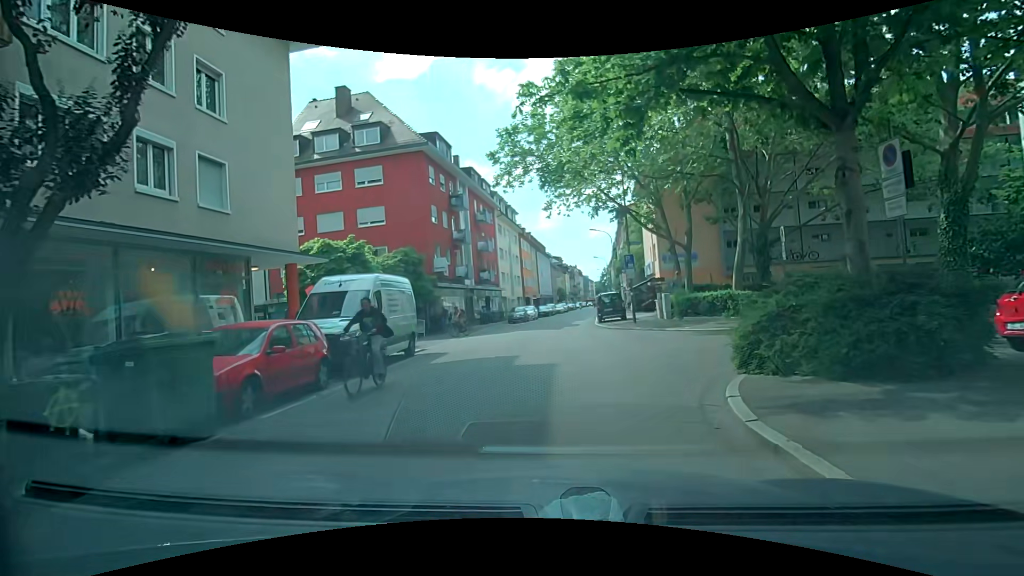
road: residential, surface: asphalt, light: Day
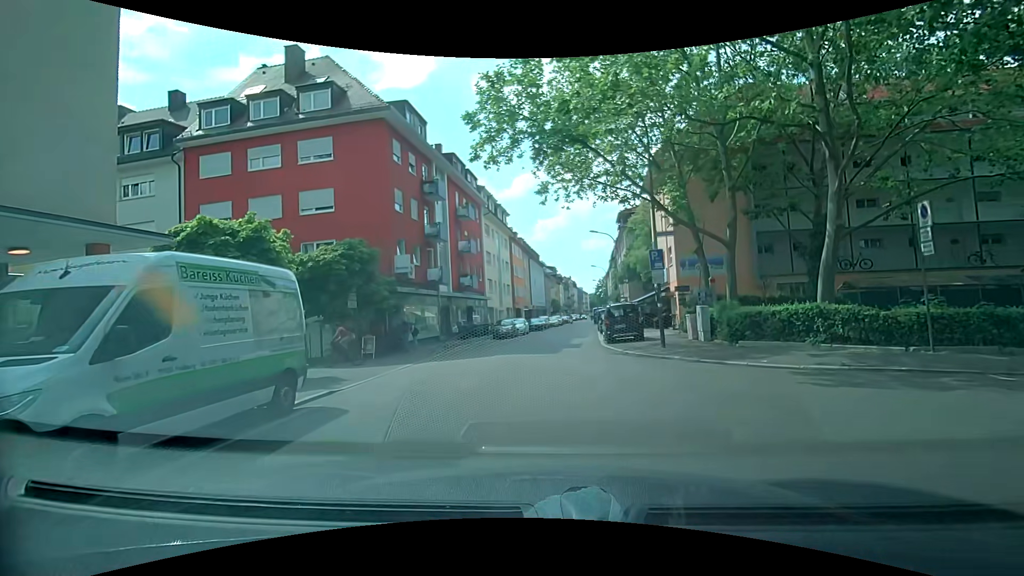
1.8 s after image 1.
(-0.1, +7.4) m; 0°
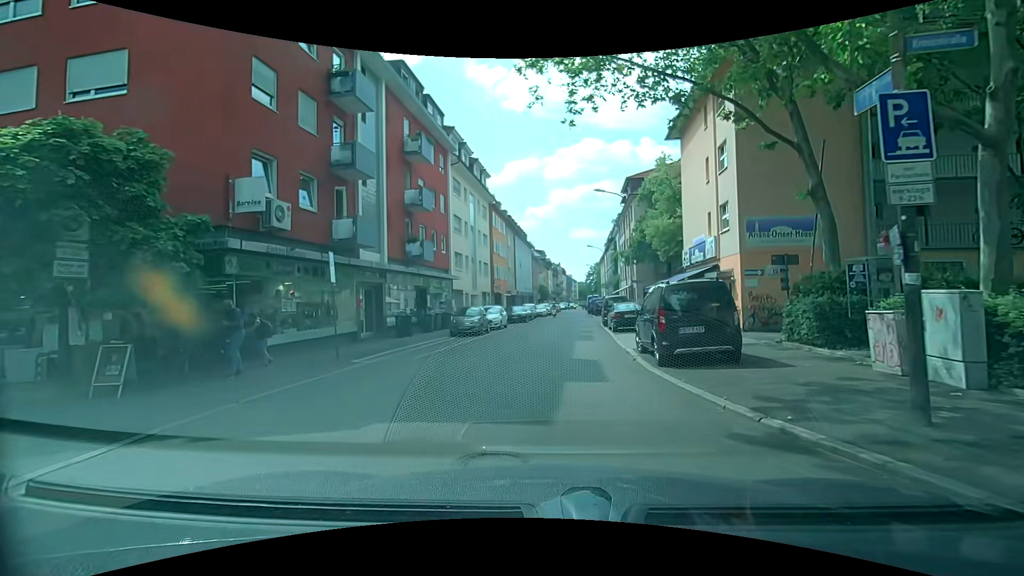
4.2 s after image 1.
(-0.1, +12.8) m; +1°
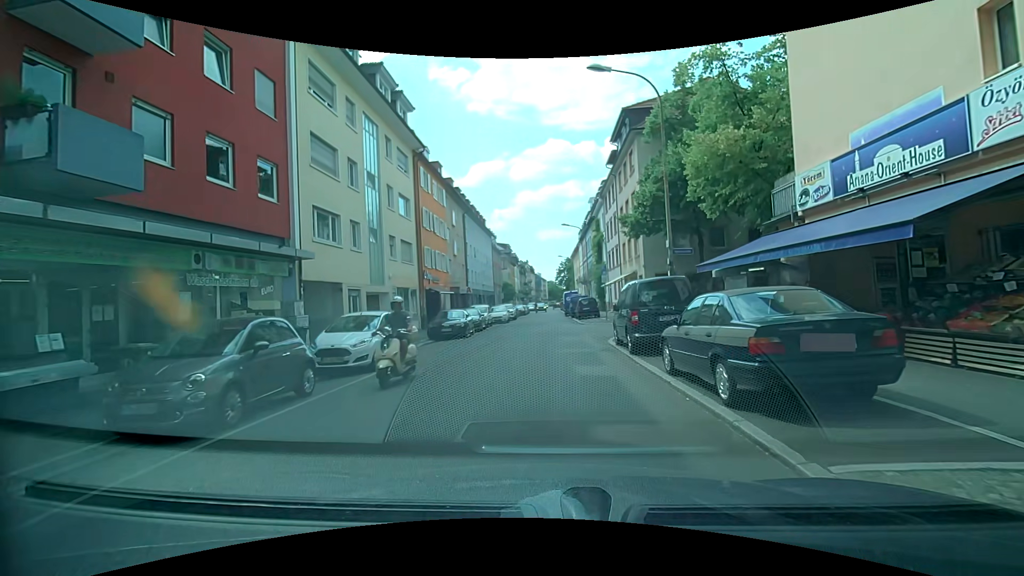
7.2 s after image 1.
(+0.5, +18.1) m; +2°
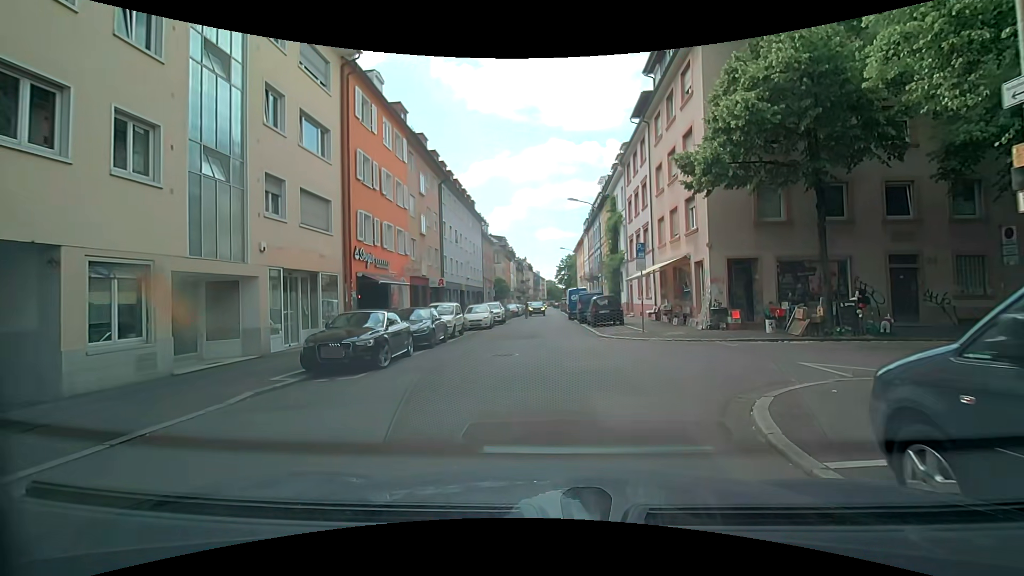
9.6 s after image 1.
(+0.1, +12.0) m; +1°
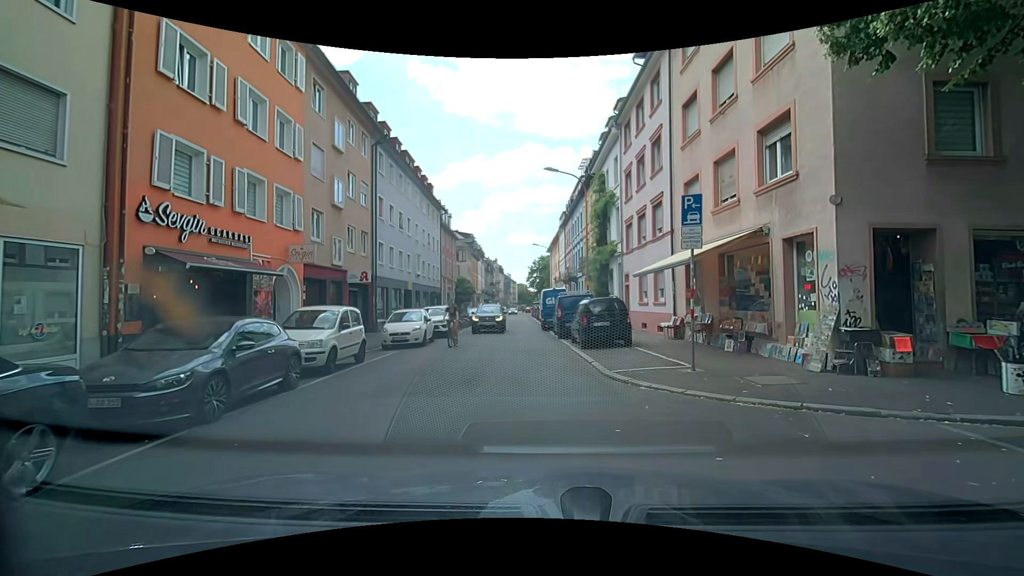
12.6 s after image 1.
(+0.3, +9.9) m; +1°
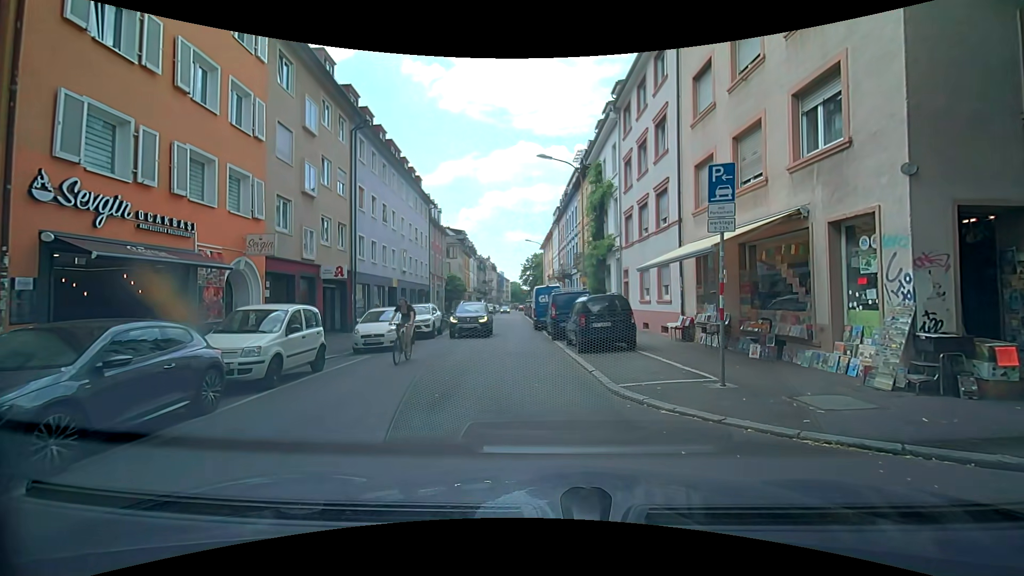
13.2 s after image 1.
(+0.1, +2.1) m; +1°
